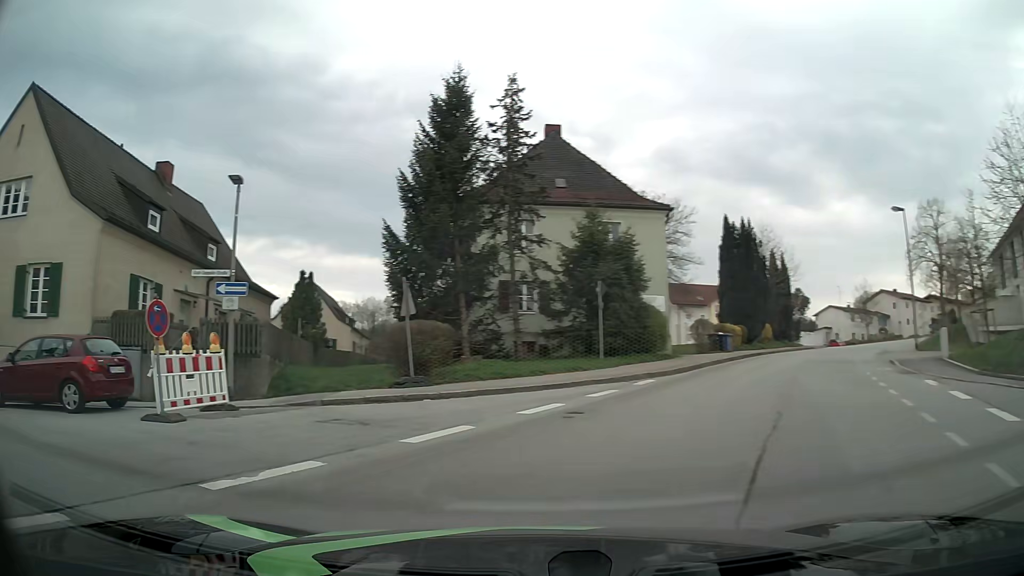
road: tertiary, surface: asphalt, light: Day
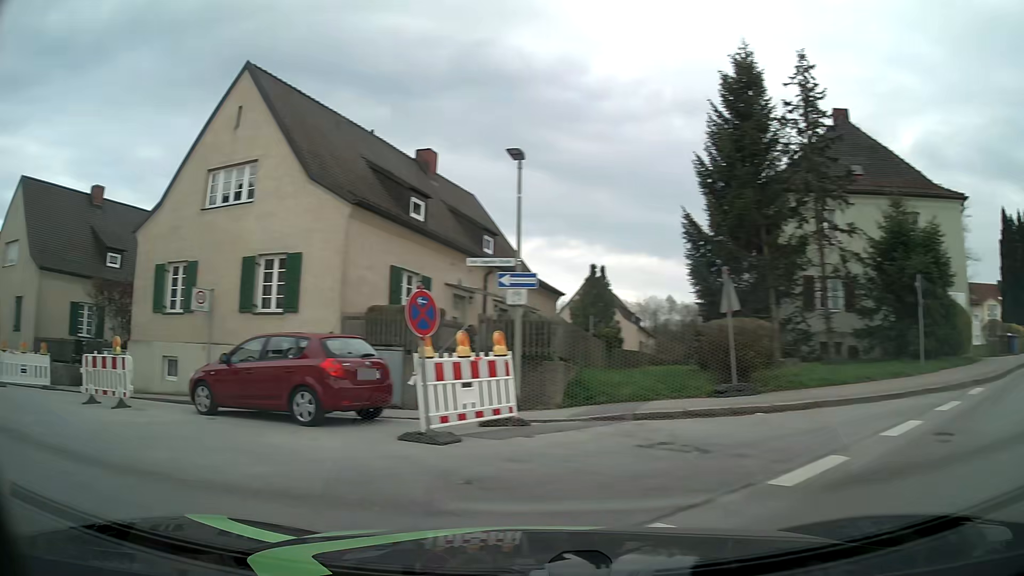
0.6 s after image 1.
(-0.5, +2.4) m; -23°
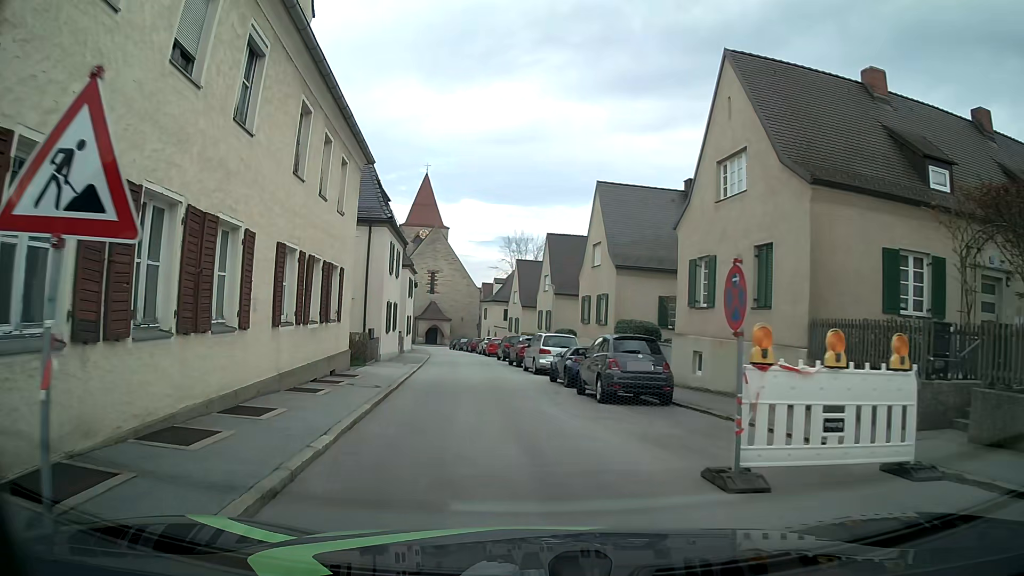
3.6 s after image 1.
(-9.9, +10.9) m; -64°
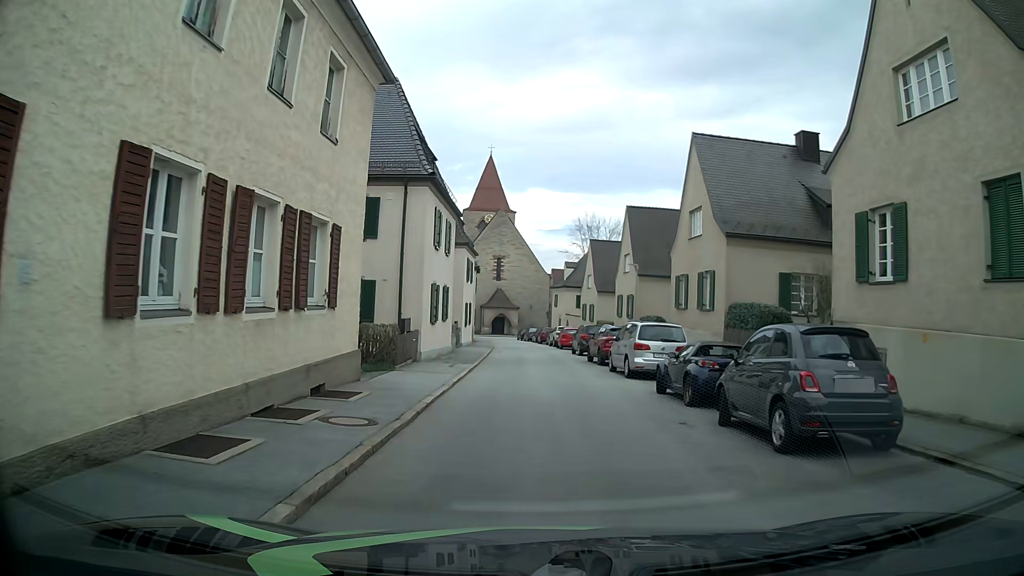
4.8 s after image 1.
(-0.5, +6.8) m; -6°
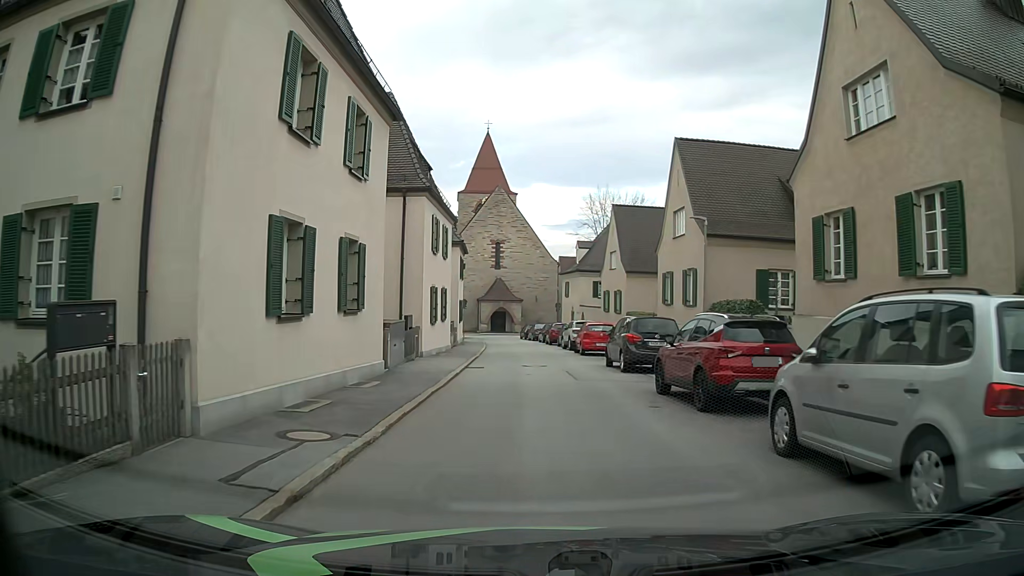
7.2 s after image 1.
(0.0, +15.1) m; -1°
